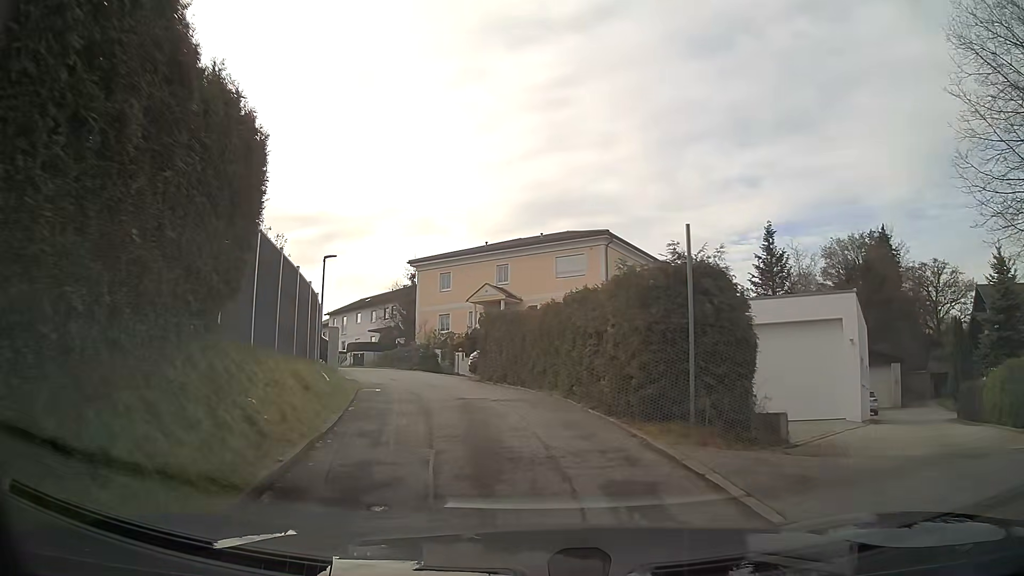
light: Day
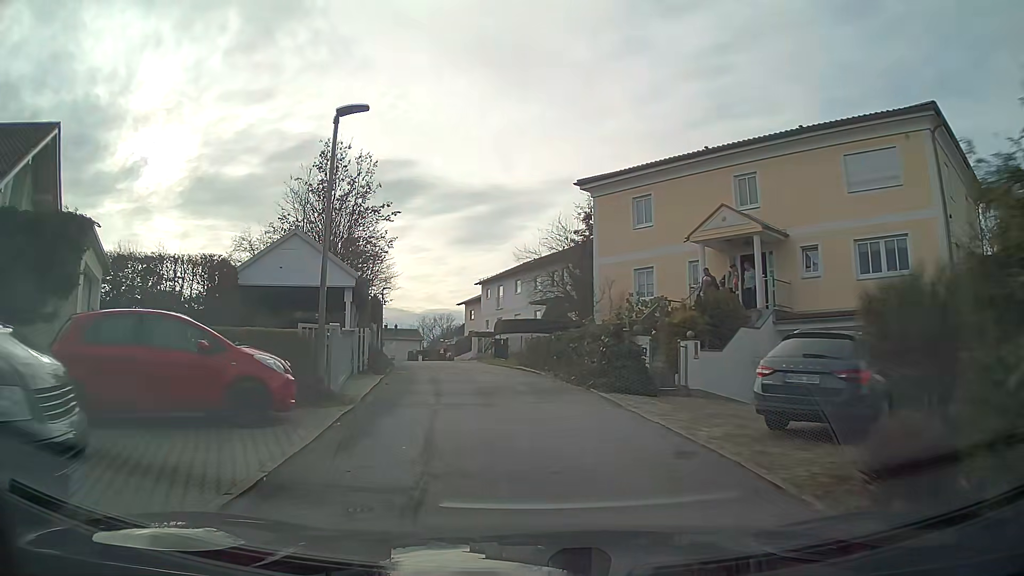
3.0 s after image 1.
(-2.8, +19.6) m; -15°
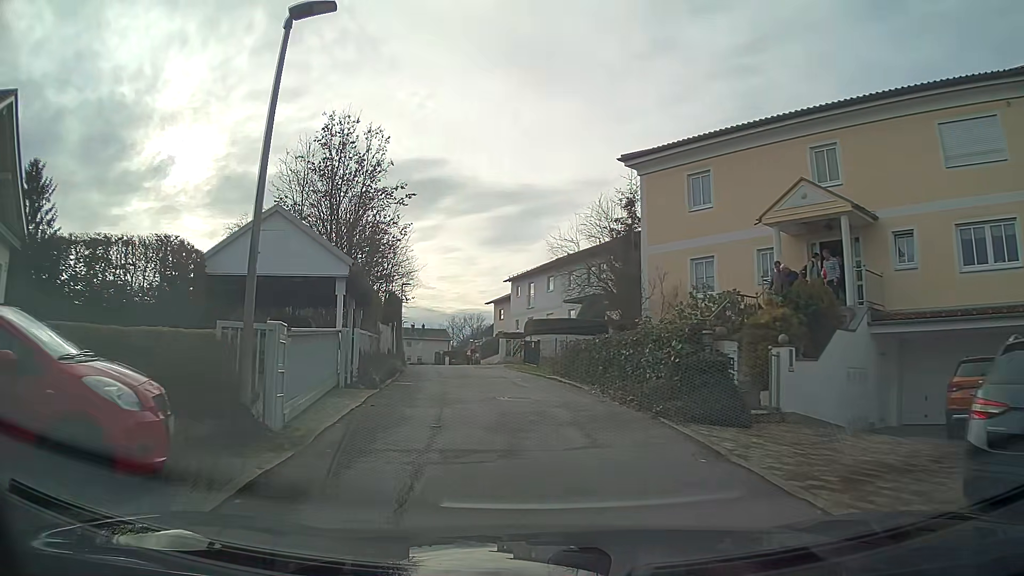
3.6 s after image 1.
(-0.1, +4.3) m; -2°
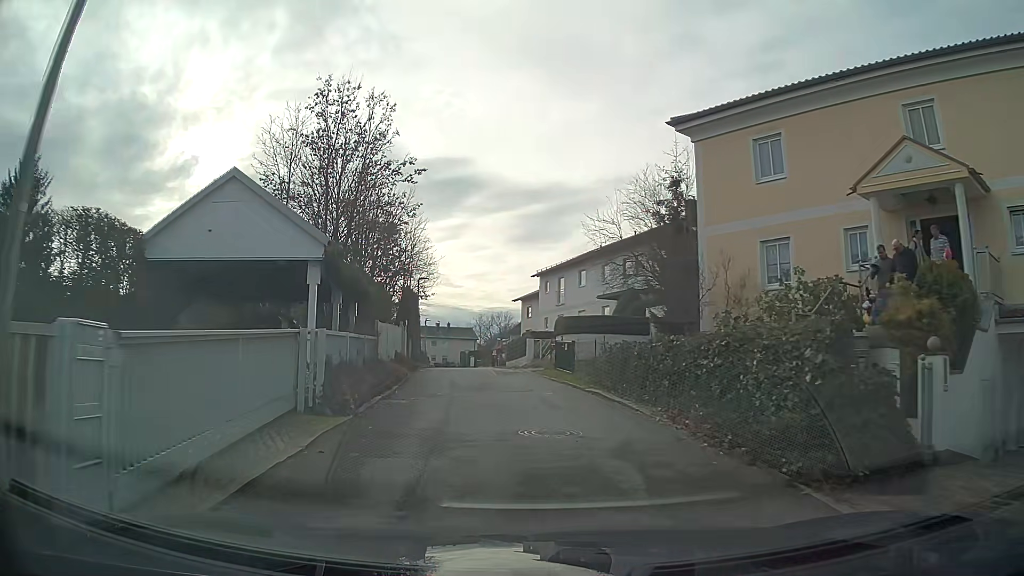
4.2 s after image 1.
(-0.1, +4.2) m; -2°
(0, +10) (-1, +20) (-2, +30) (-3, +40) (-4, +50) (-6, +60) (-7, +70) (-8, +80) (-9, +89) (-11, +99) m
